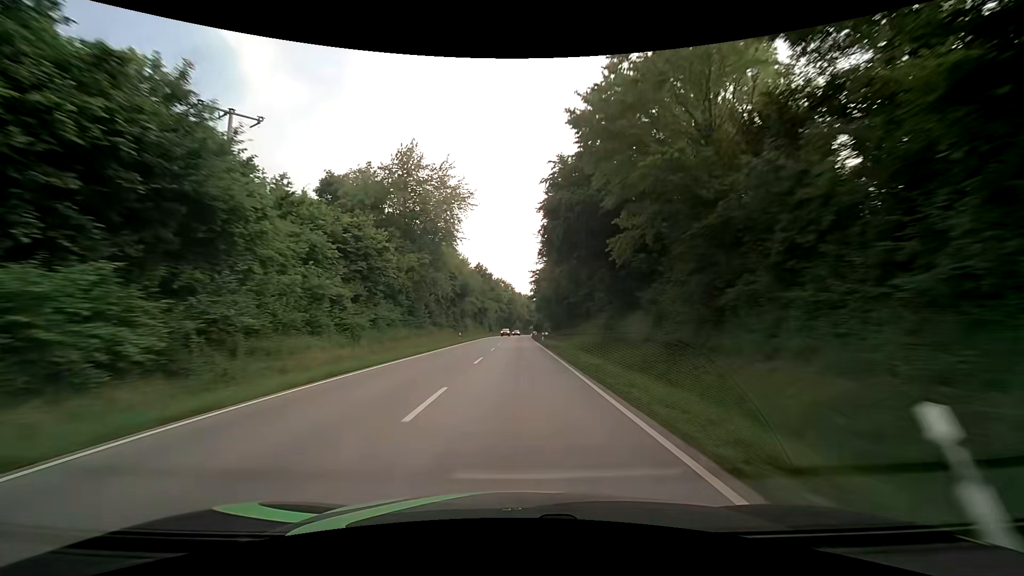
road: secondary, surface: asphalt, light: Day
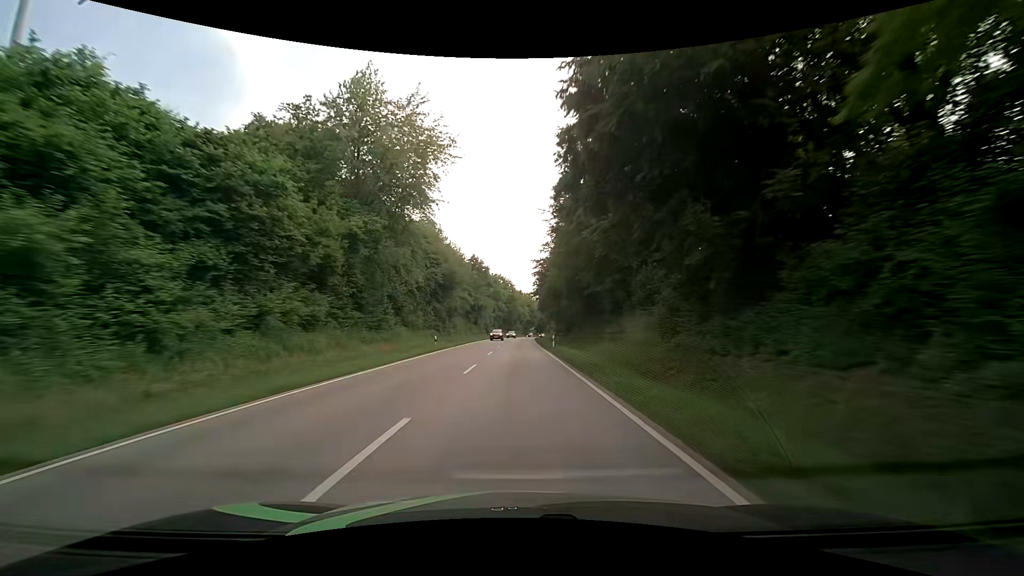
(0.0, +15.7) m; 0°
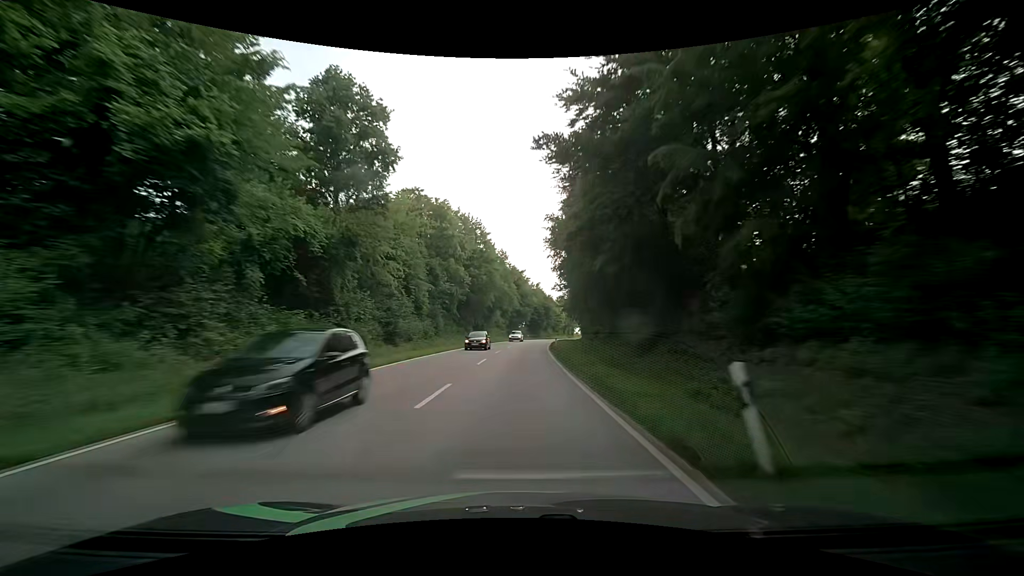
(+0.6, +78.7) m; +2°
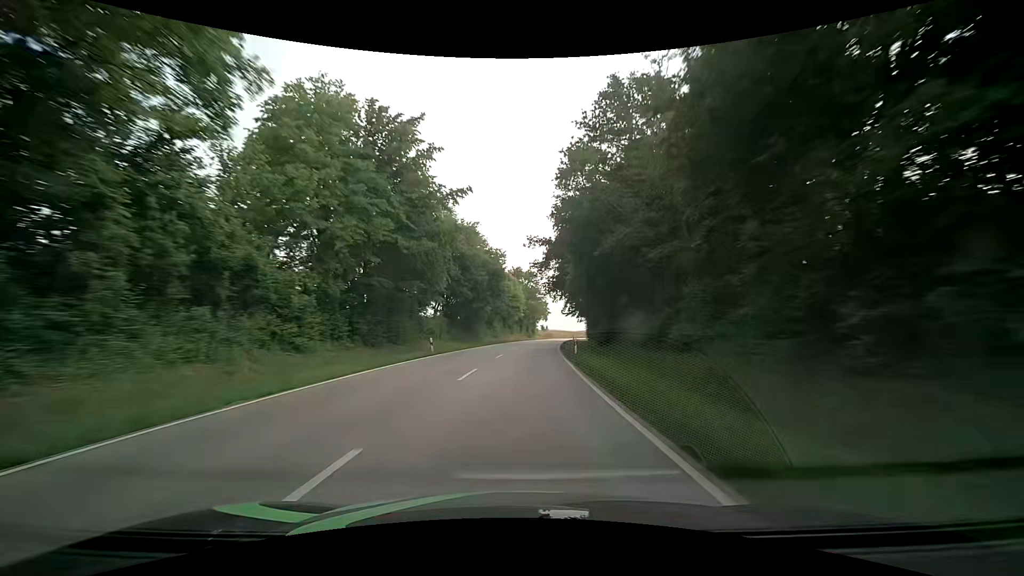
(+3.5, +79.0) m; +6°
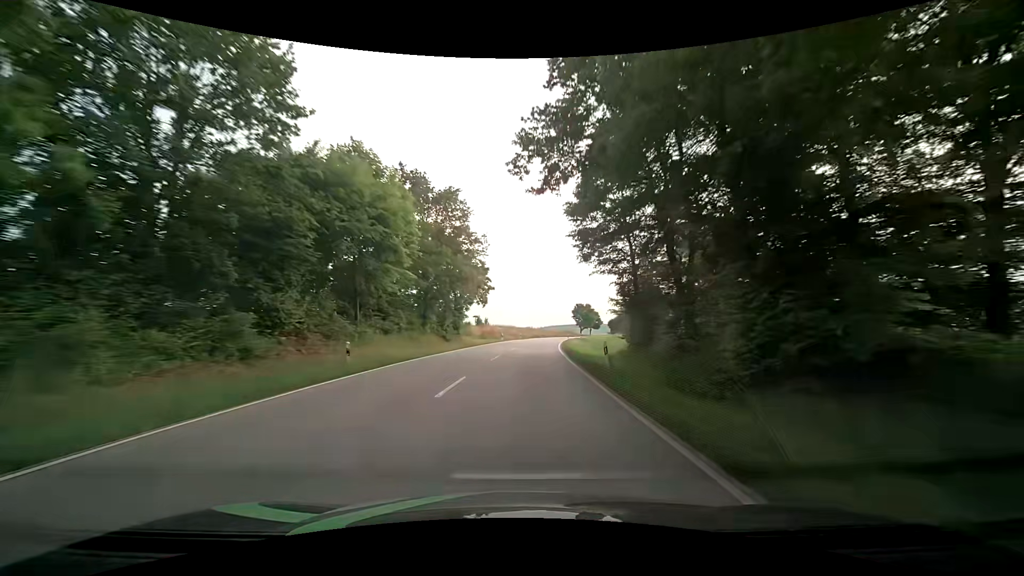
(+3.6, +63.4) m; +7°
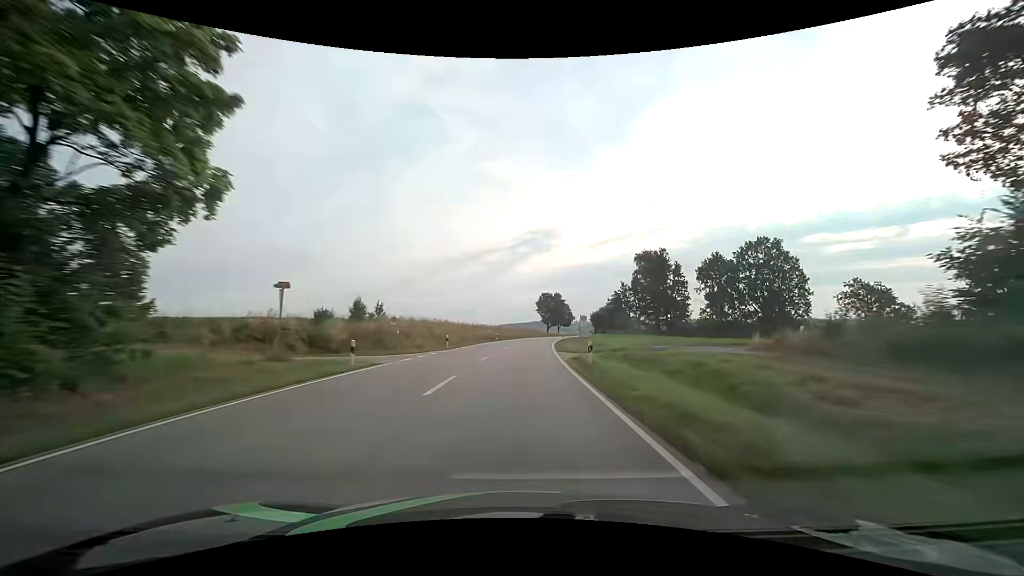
(+2.5, +47.6) m; +5°
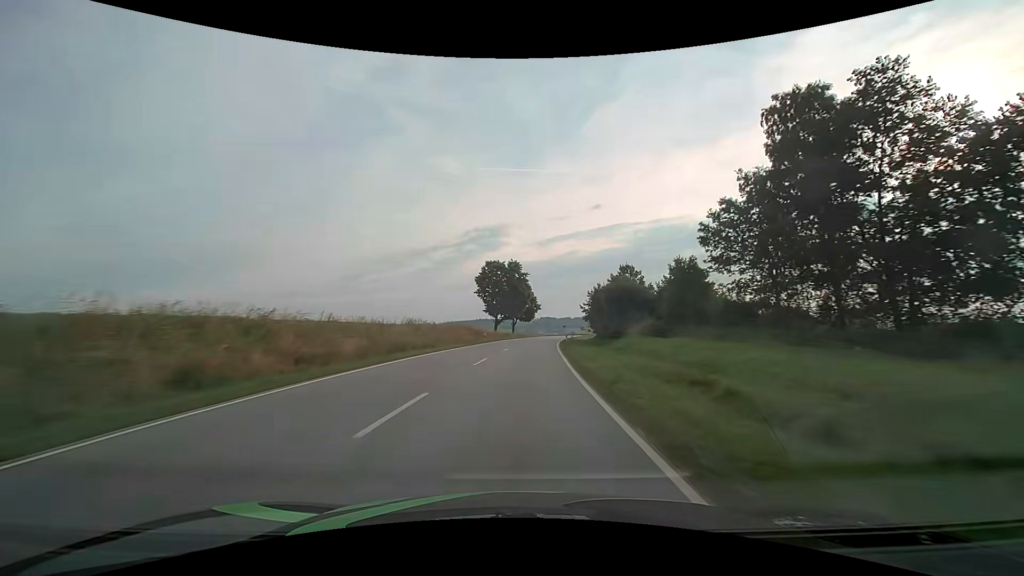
(+3.5, +63.5) m; +6°
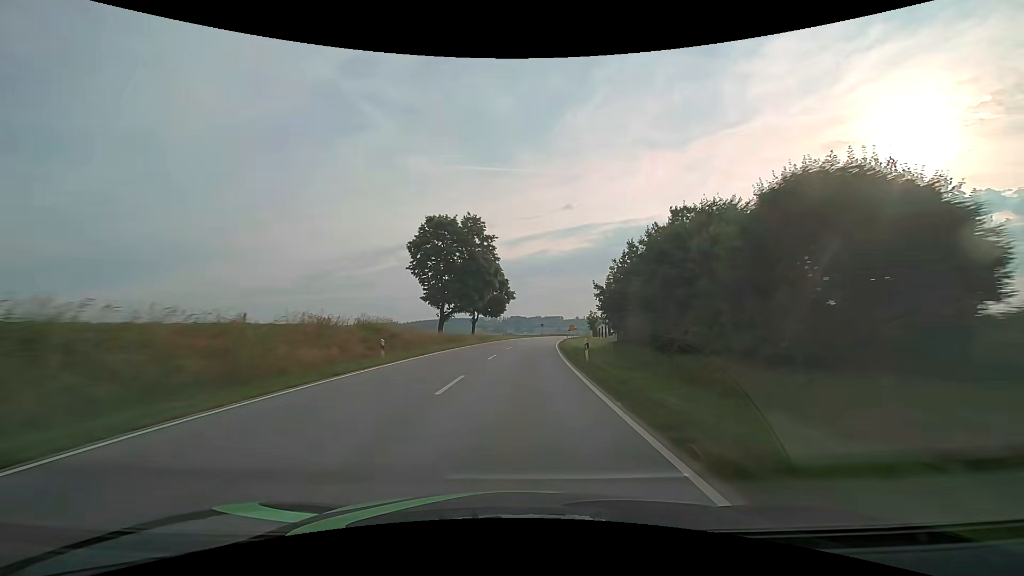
(+0.9, +31.8) m; +3°
(0, +10) (0, +20) (+1, +30) (+2, +40) (+2, +50) (+3, +60) (+5, +70) (+6, +80) (+8, +90) (+9, +99) m
